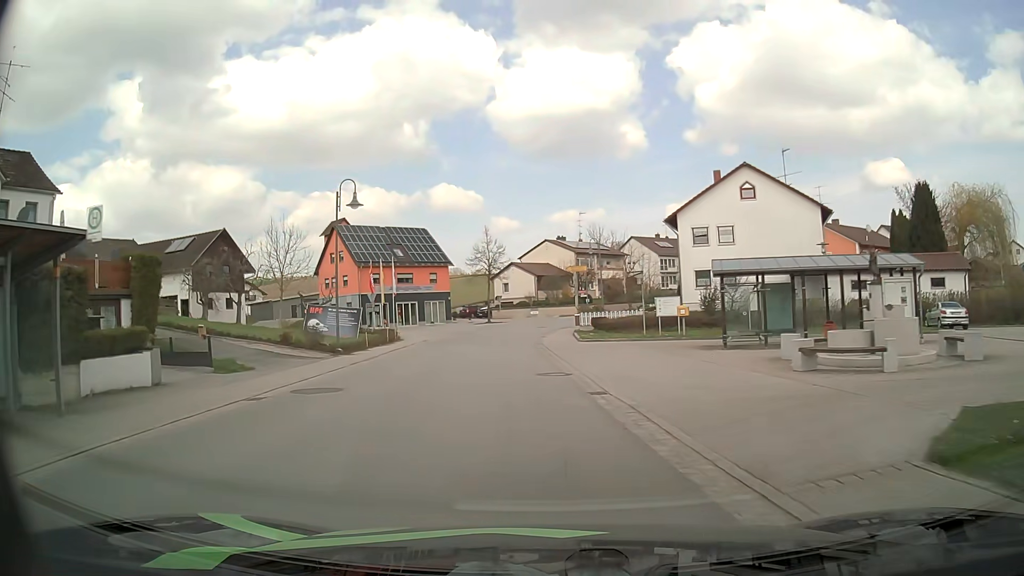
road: secondary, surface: asphalt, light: Day
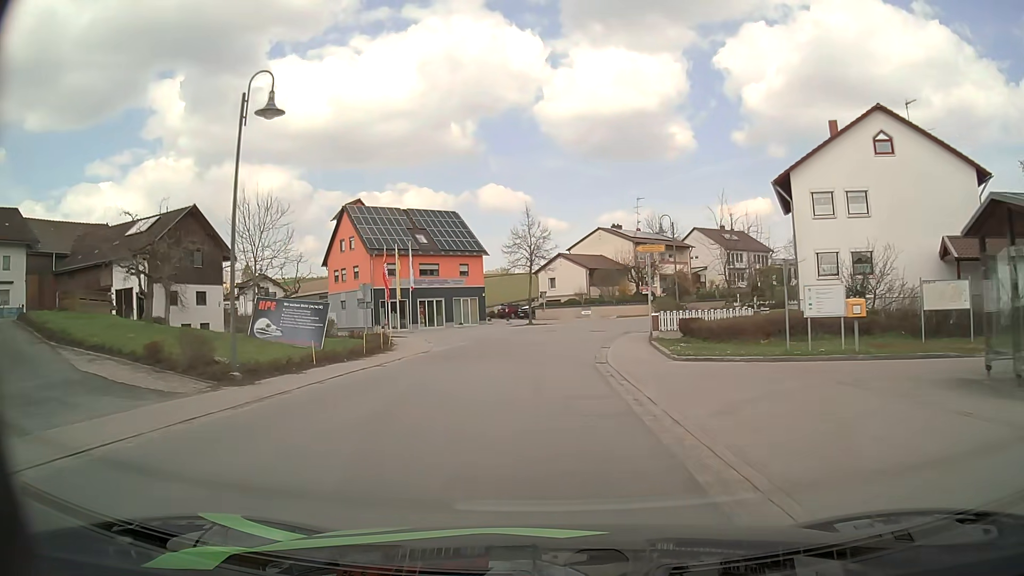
(-0.5, +13.2) m; -4°
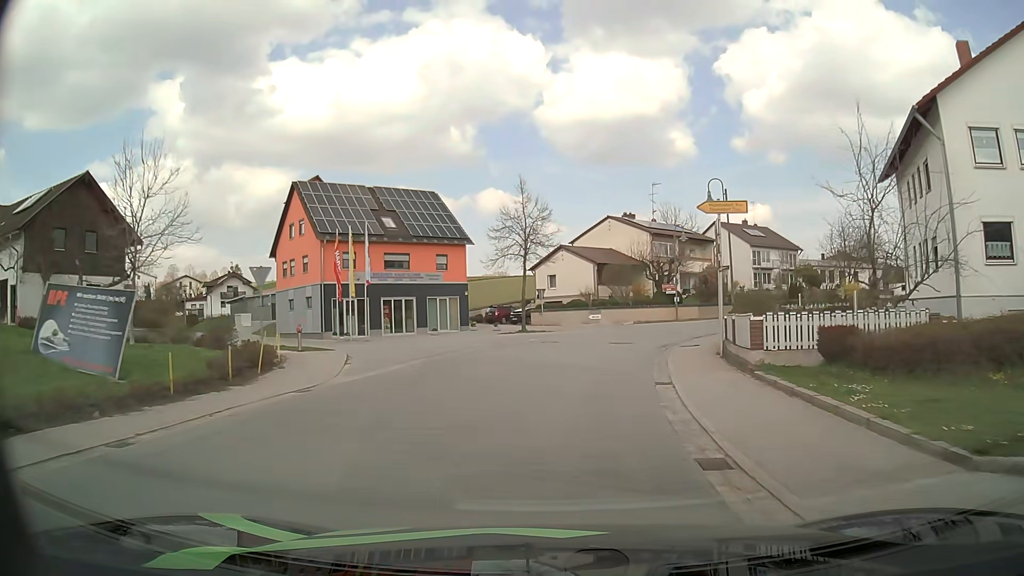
(-0.1, +13.0) m; 0°
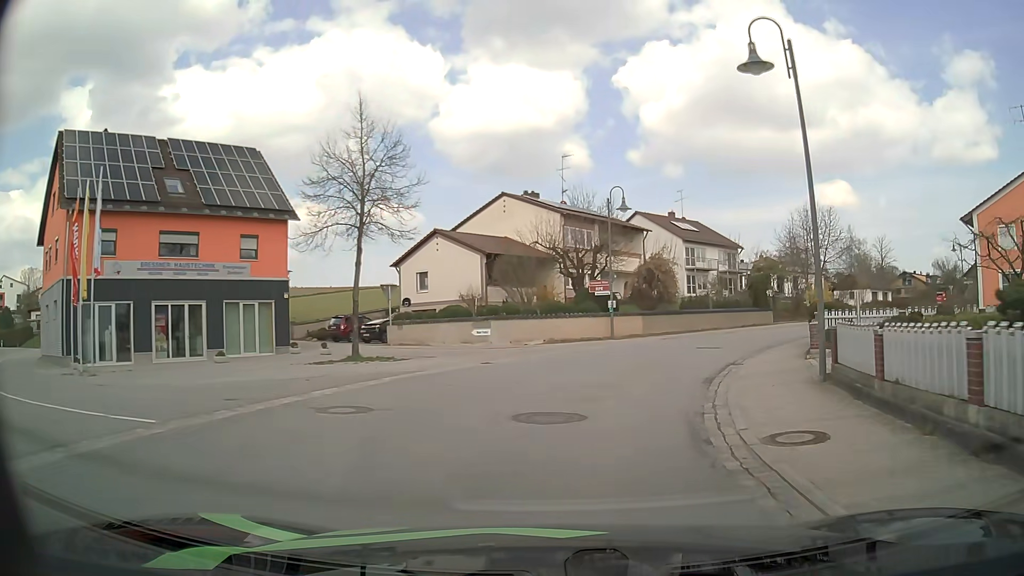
(+1.2, +18.3) m; +9°
(+1, +10) (+3, +20) (+8, +29) (+14, +37) (+20, +44) (+28, +51) (+35, +57) (+44, +63) (+52, +68) (+61, +73) m
